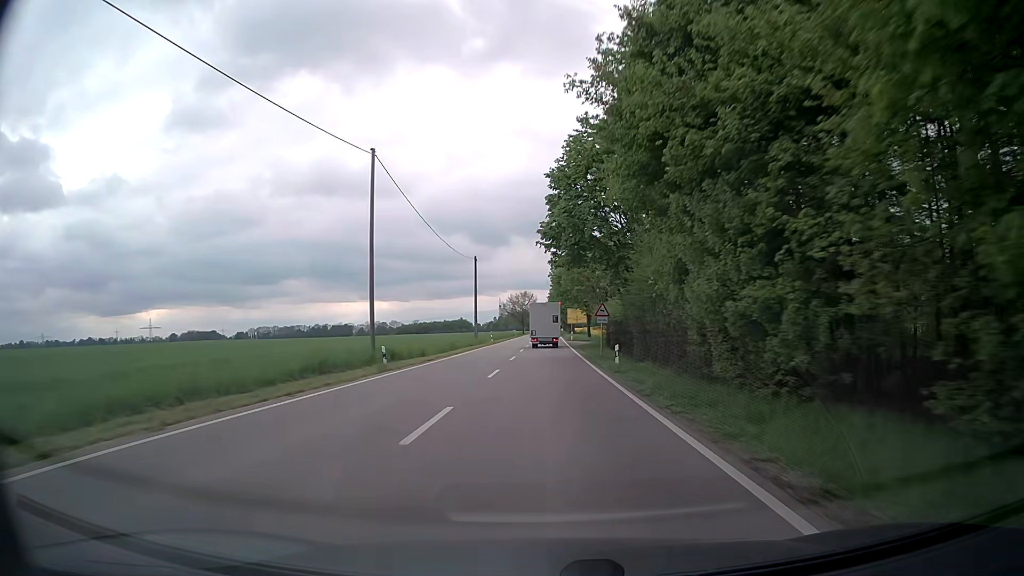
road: secondary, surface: asphalt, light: Day
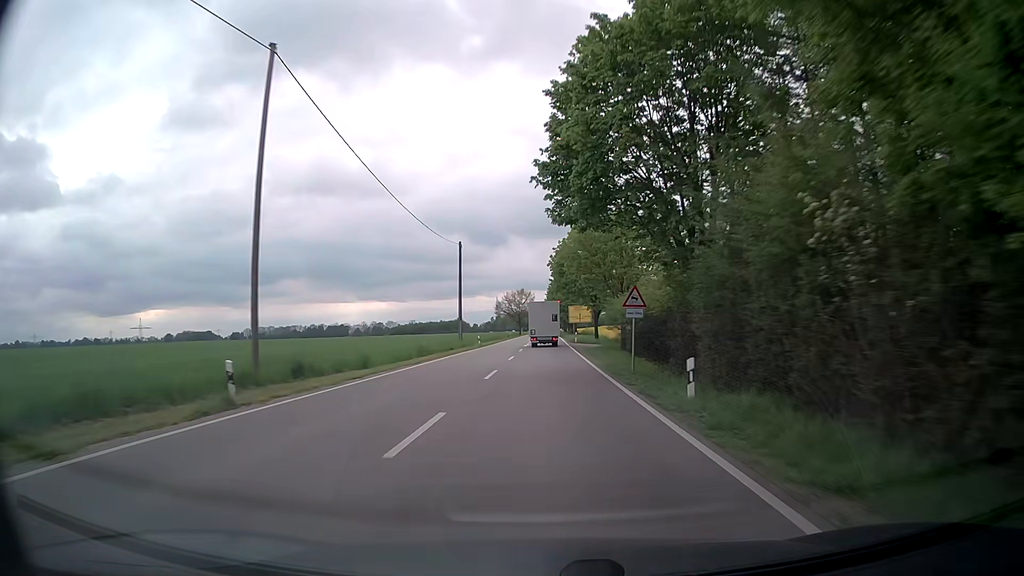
(0.0, +12.9) m; 0°
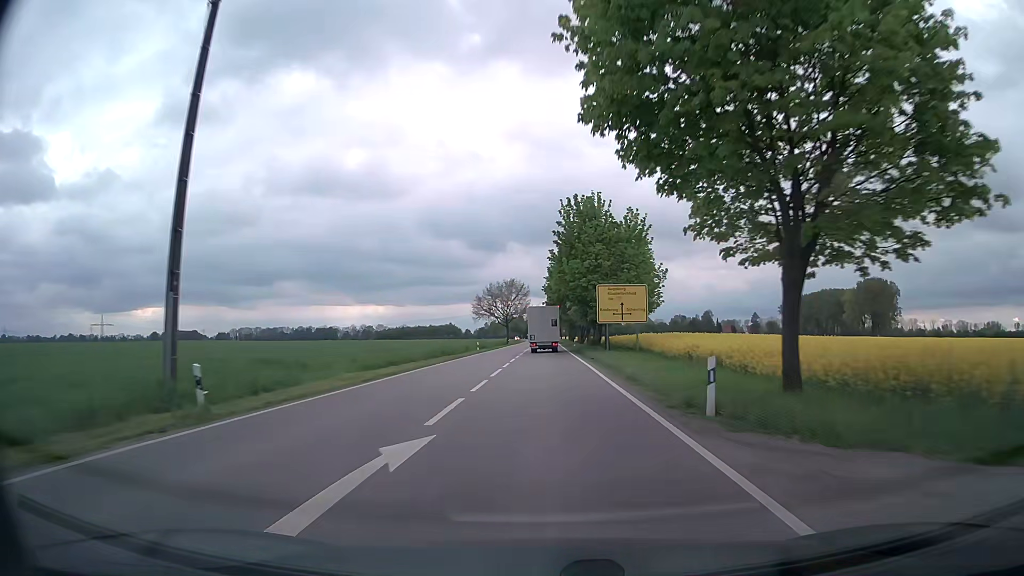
(+0.1, +51.1) m; 0°
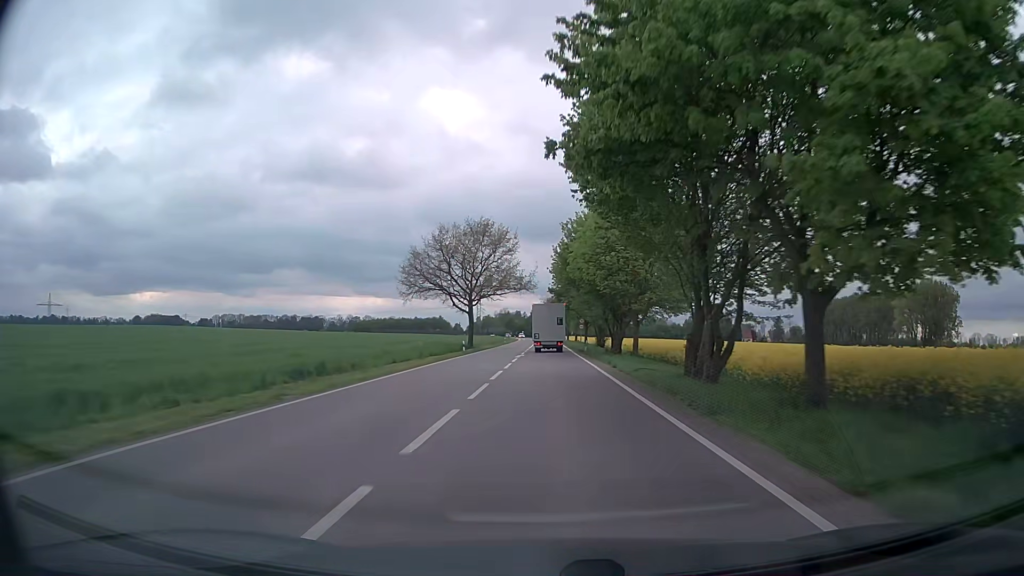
(+0.2, +62.4) m; 0°
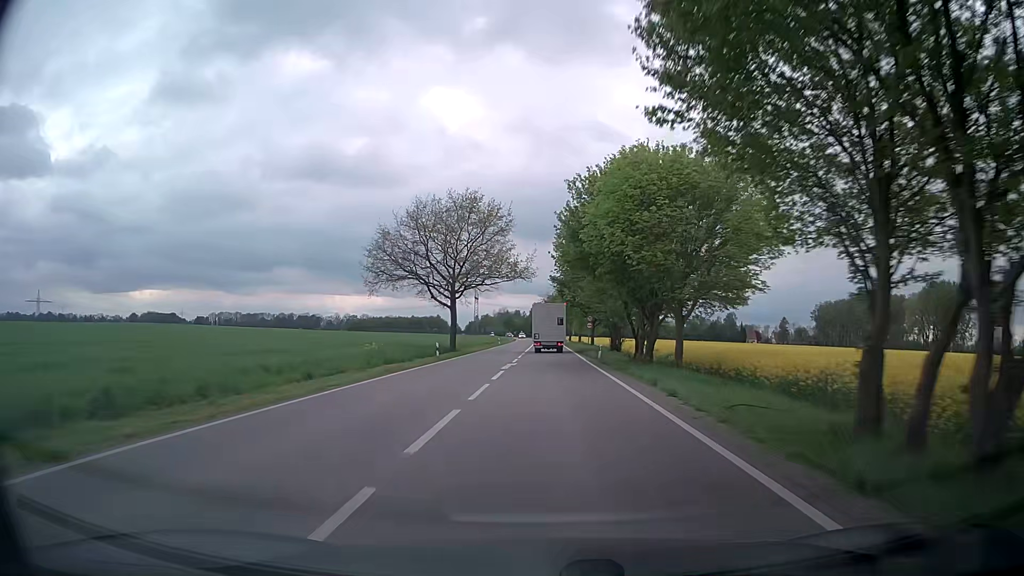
(0.0, +12.2) m; 0°
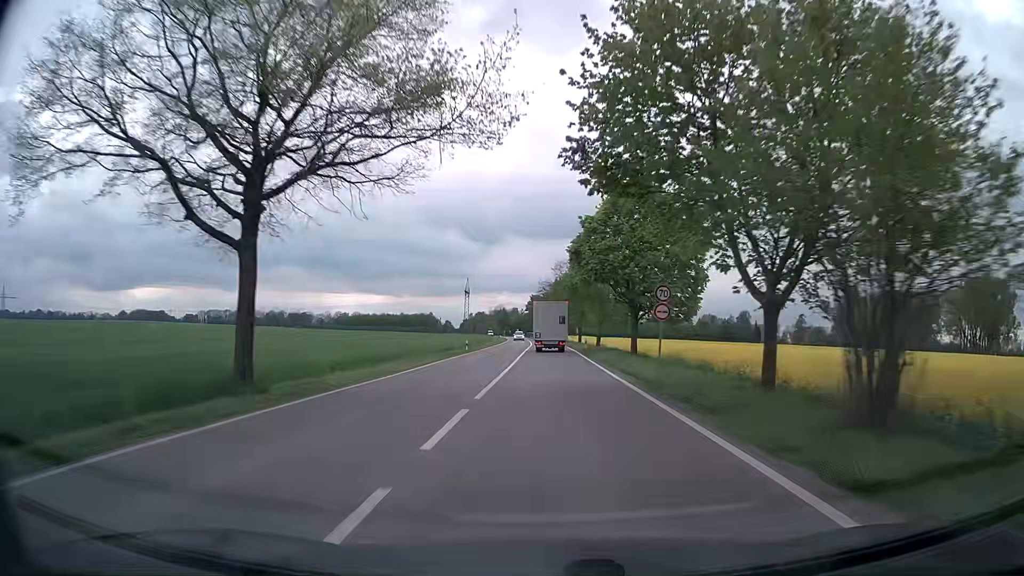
(+0.2, +35.9) m; 0°
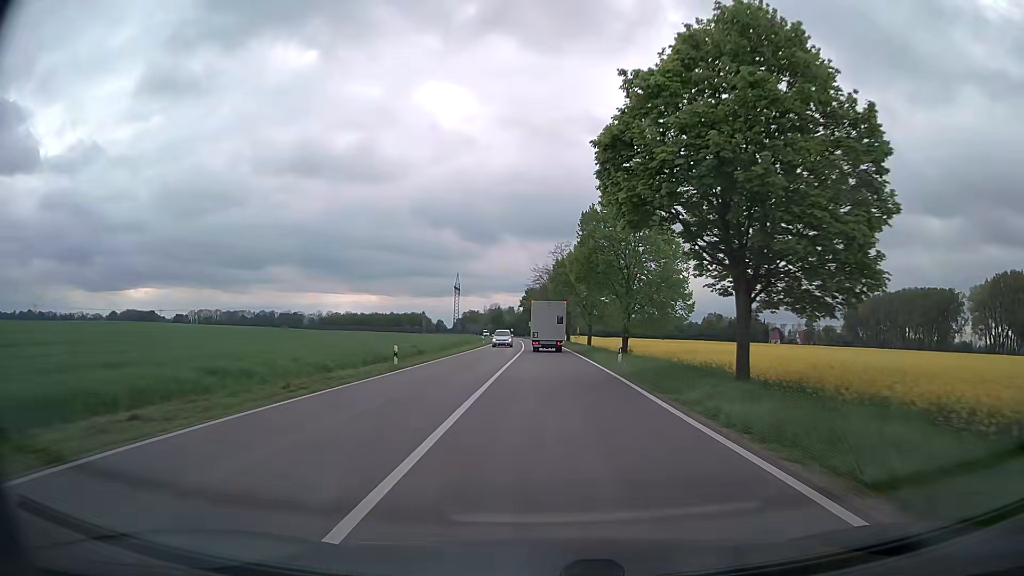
(+0.2, +23.5) m; +1°
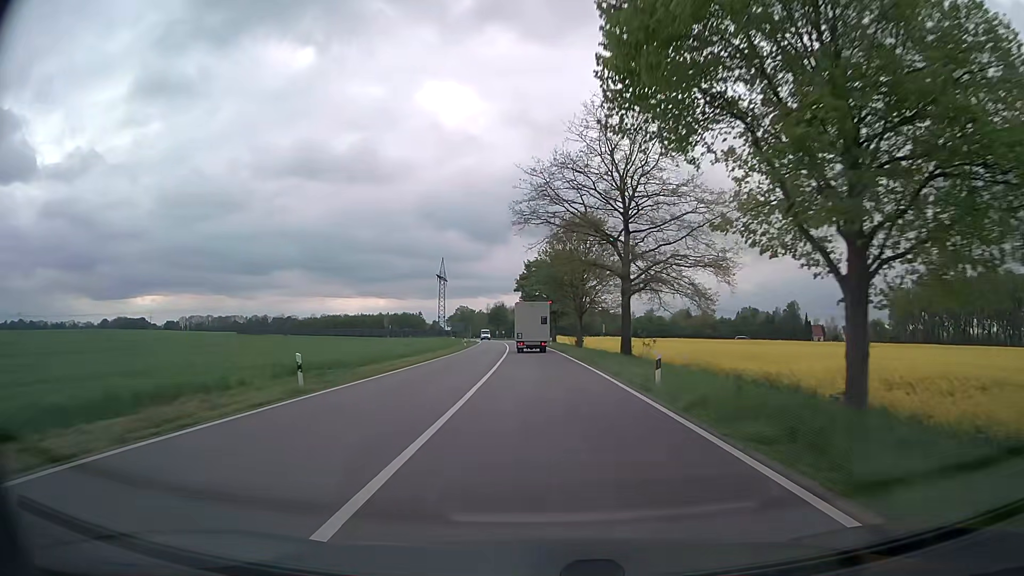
(-0.3, +58.1) m; -1°
(0, +10) (0, +20) (0, +30) (-1, +40) (-1, +50) (-1, +60) (-2, +70) (-3, +80) (-3, +90) (-4, +100) m
